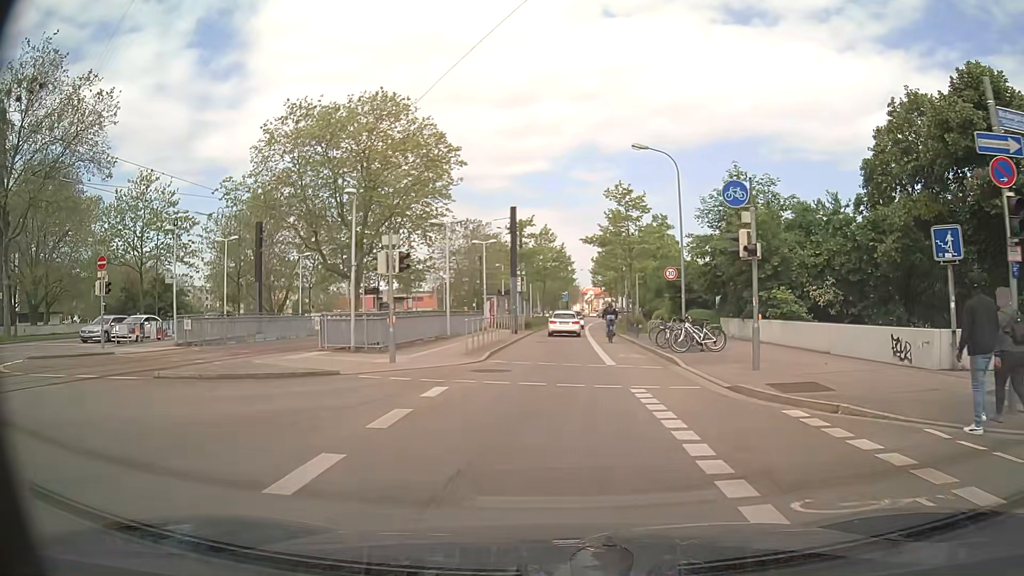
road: secondary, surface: asphalt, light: Day
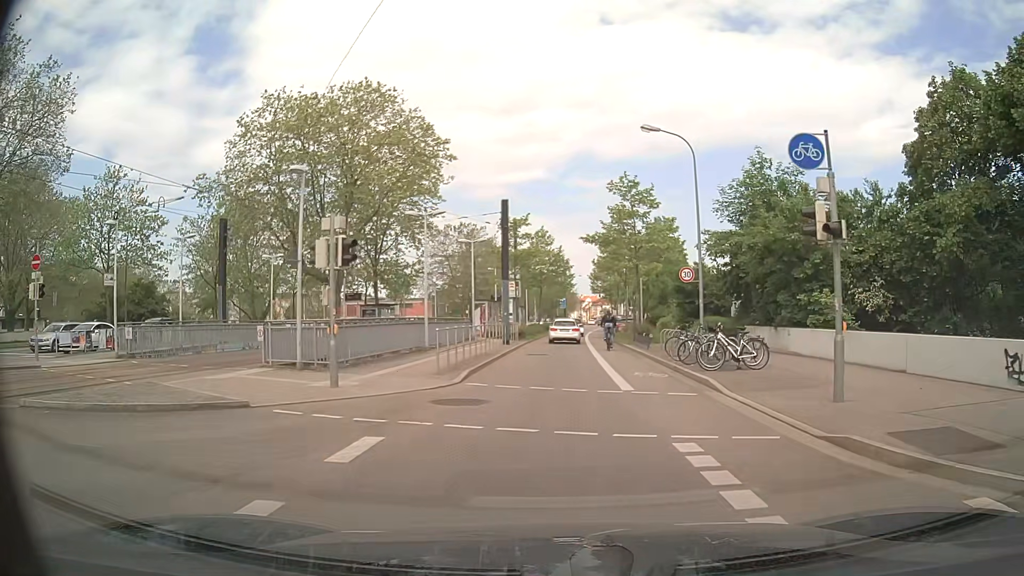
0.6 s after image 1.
(0.0, +4.5) m; 0°
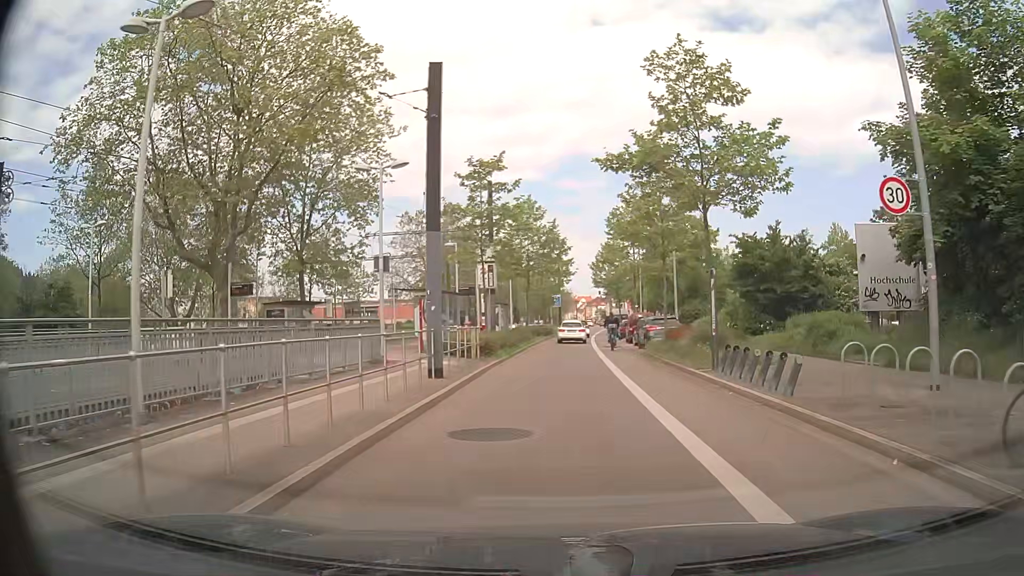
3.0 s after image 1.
(+0.1, +17.8) m; +1°
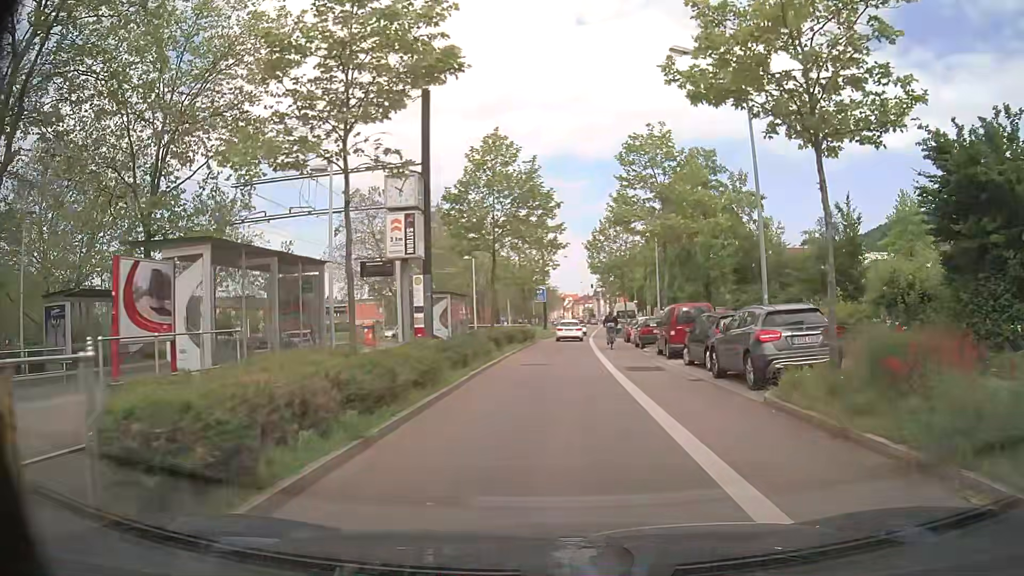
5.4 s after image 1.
(+0.1, +17.8) m; +1°
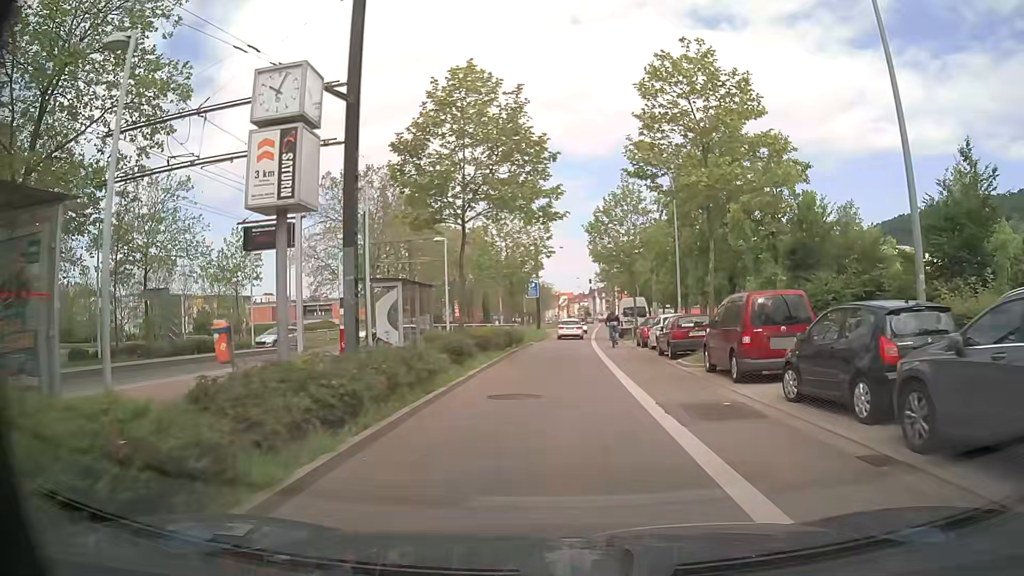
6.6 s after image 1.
(0.0, +9.0) m; 0°
(0, +10) (0, +20) (0, +30) (+1, +40) (+1, +50) (+2, +60) (+2, +70) (+3, +80) (+4, +90) (+4, +100) m
